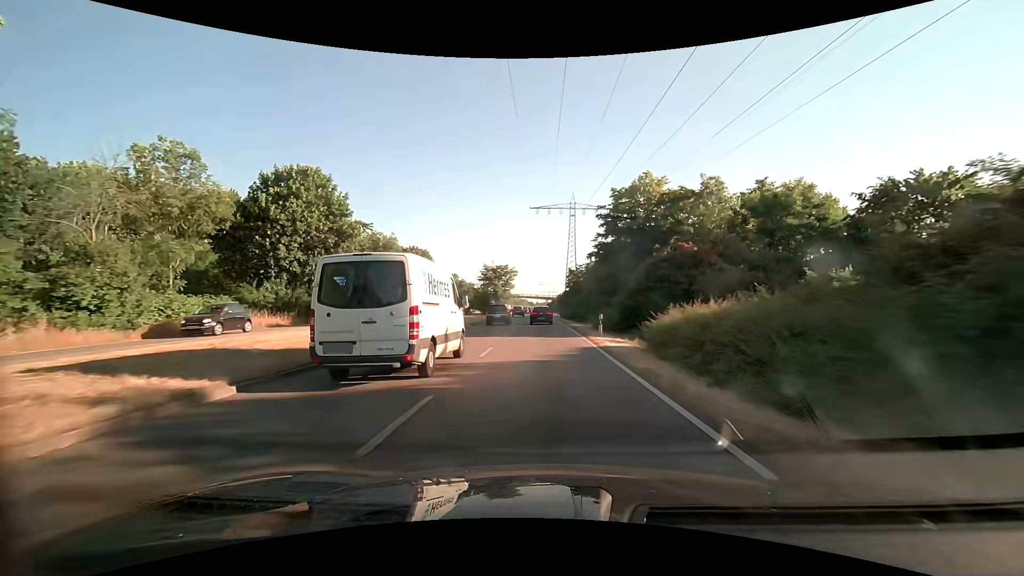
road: primary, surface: asphalt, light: Day
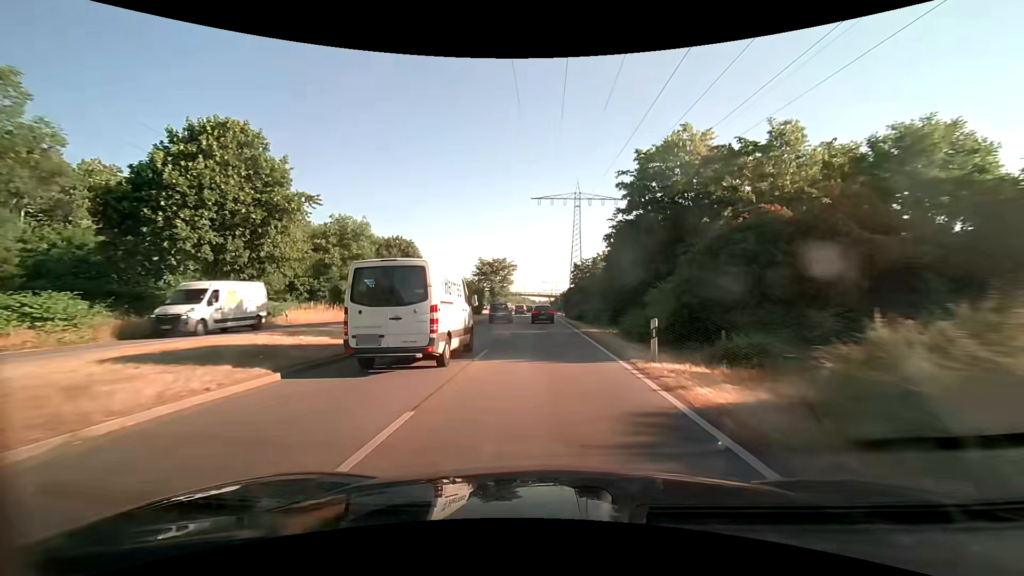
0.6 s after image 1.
(0.0, +10.4) m; 0°
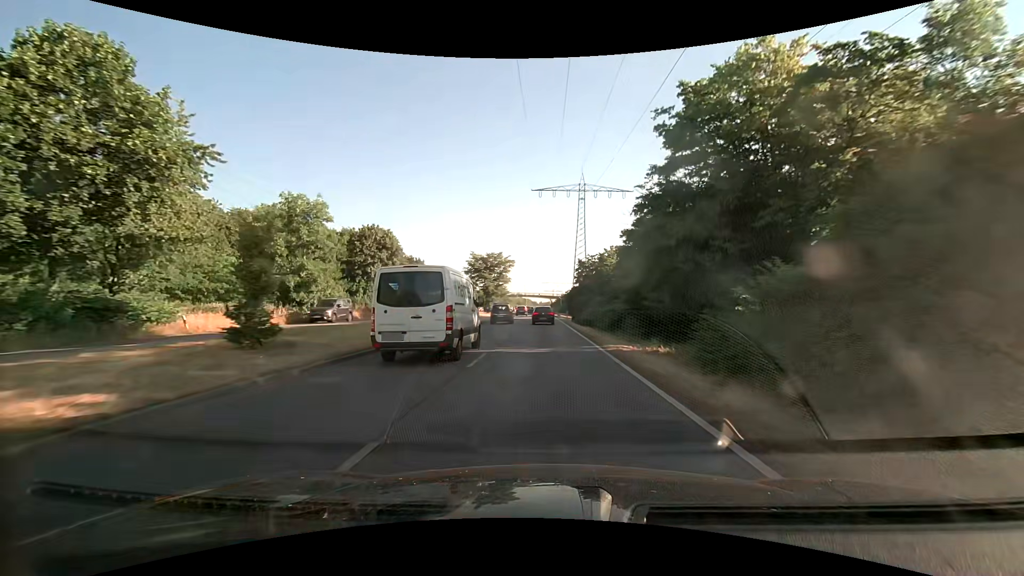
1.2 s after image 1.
(0.0, +10.4) m; 0°
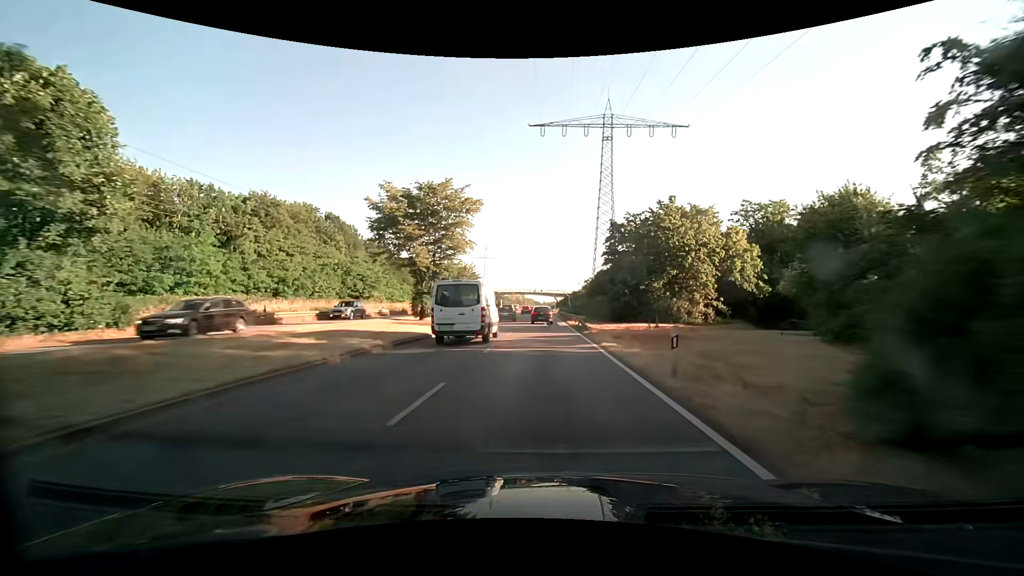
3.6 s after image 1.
(0.0, +41.8) m; 0°
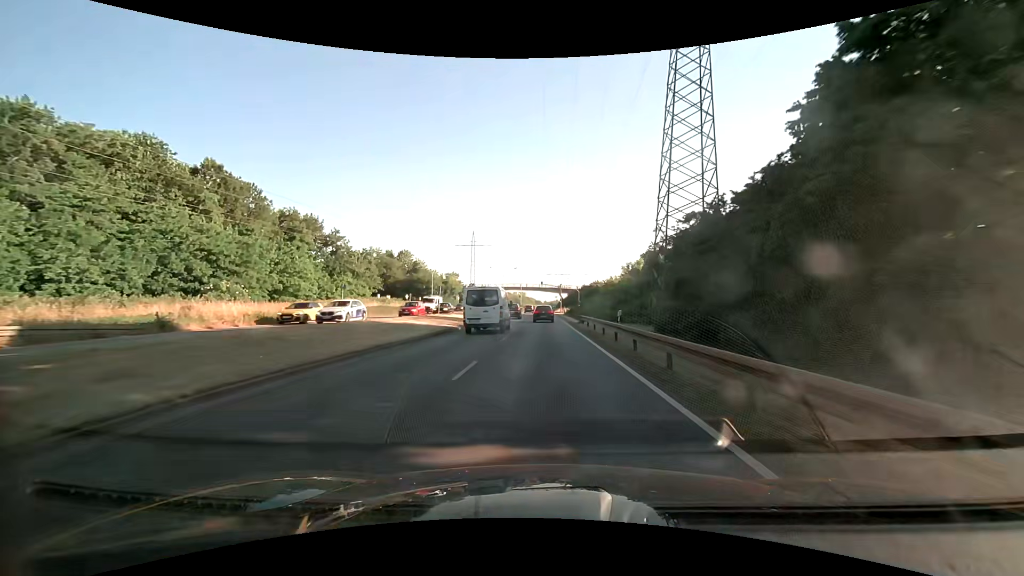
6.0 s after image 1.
(-0.1, +41.7) m; 0°
